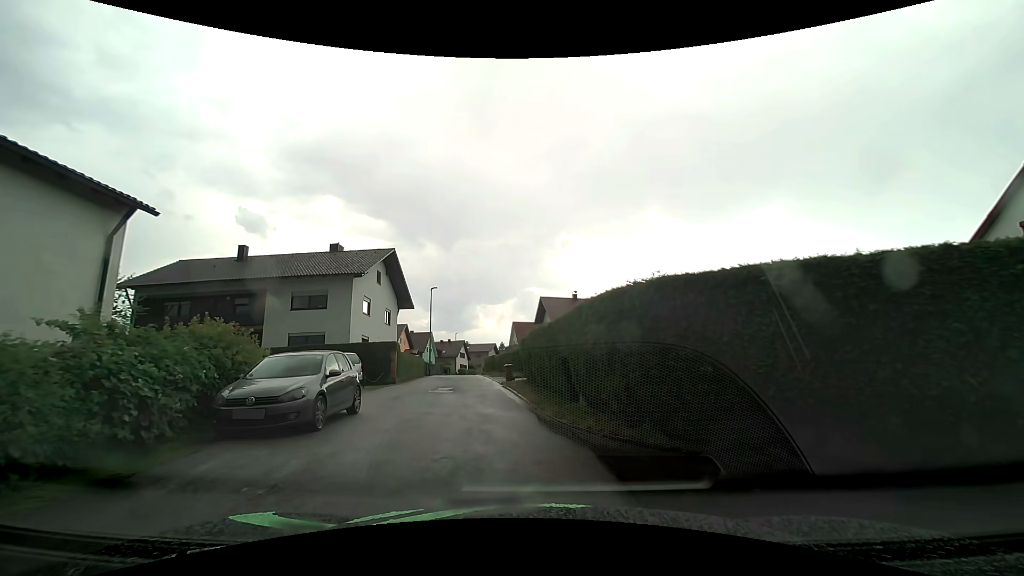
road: residential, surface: asphalt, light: Day
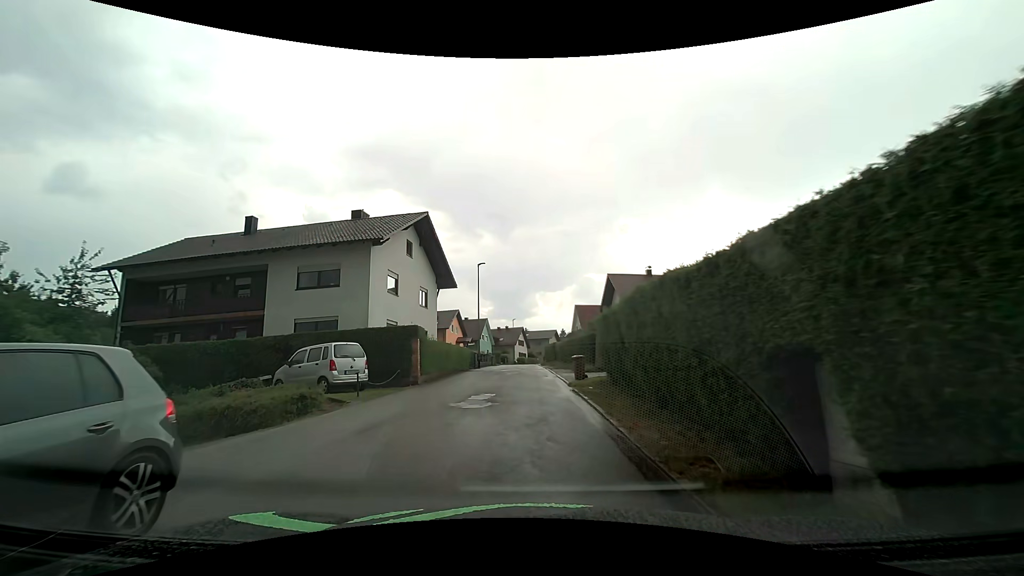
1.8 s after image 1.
(-0.6, +8.4) m; -7°
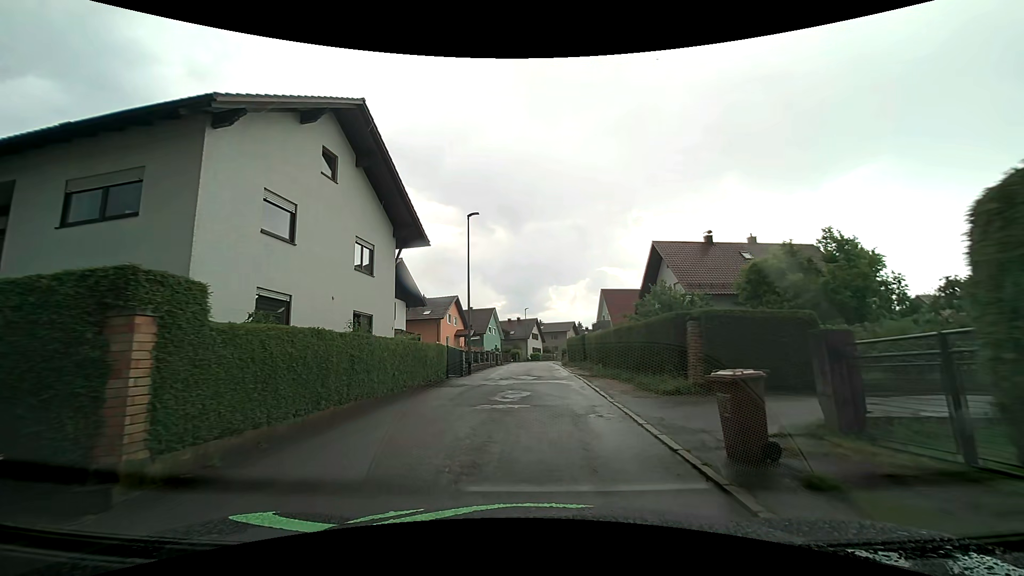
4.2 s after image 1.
(-0.3, +14.2) m; -2°
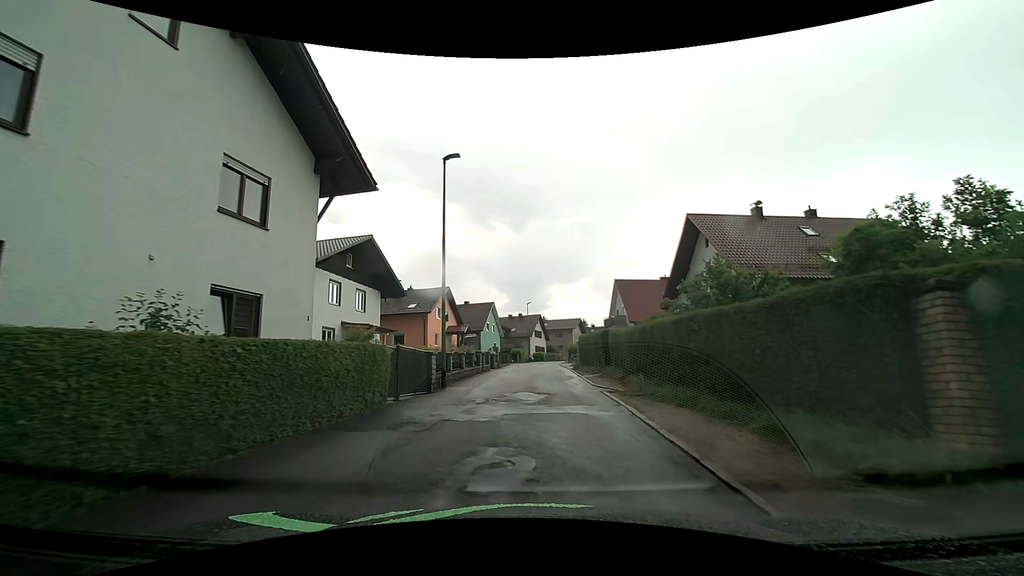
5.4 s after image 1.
(0.0, +8.1) m; -1°
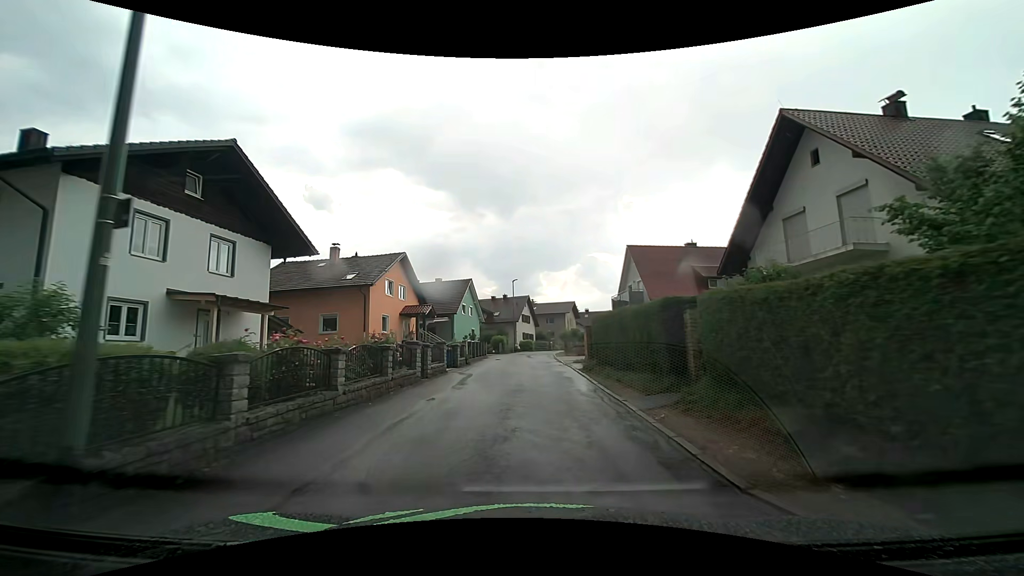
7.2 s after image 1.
(+0.3, +13.3) m; +2°
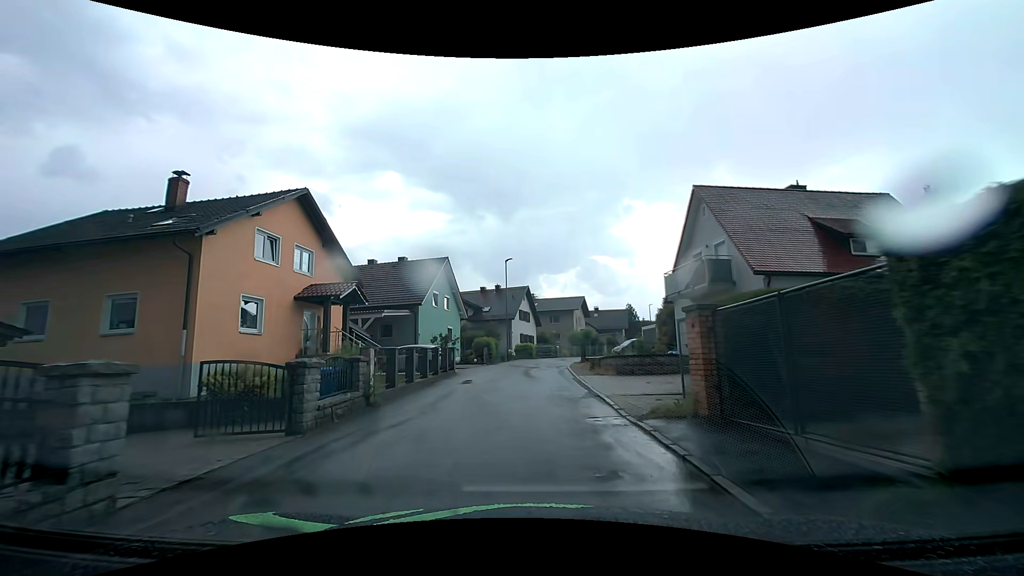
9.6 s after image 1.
(0.0, +16.6) m; -1°
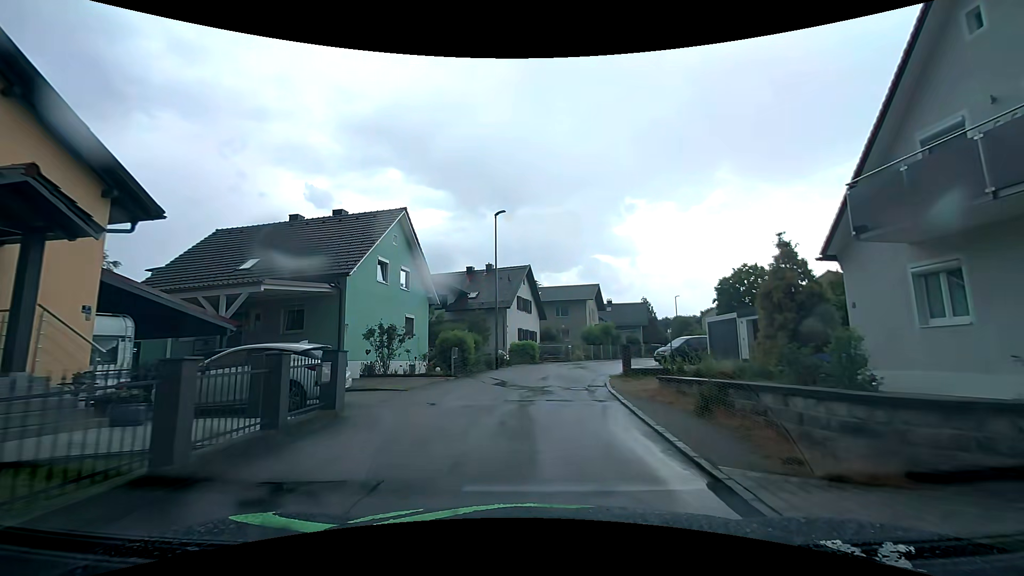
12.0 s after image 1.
(0.0, +14.4) m; -1°
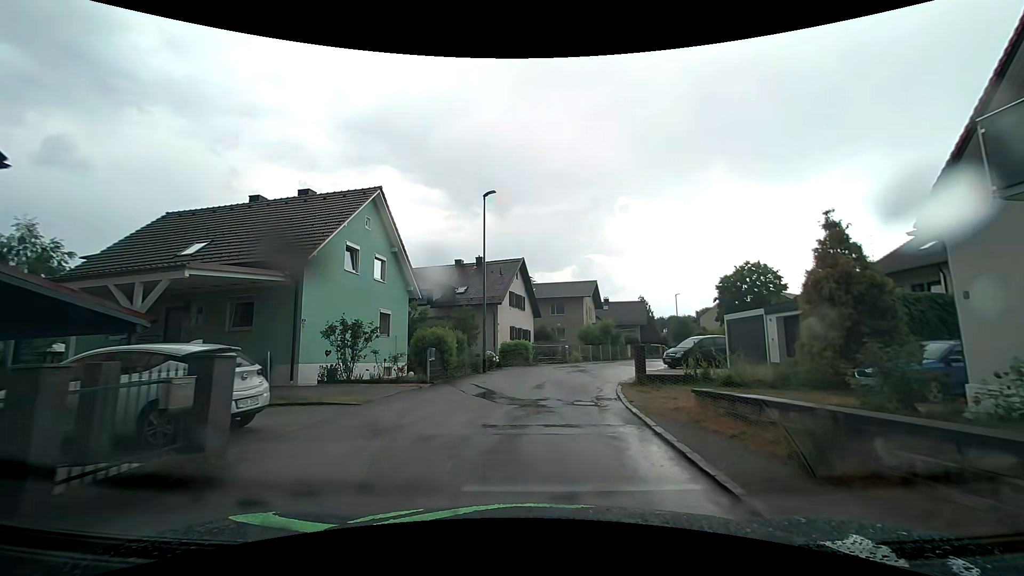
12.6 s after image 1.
(+0.1, +3.4) m; +2°
(0, +10) (+1, +20) (+4, +29) (+8, +39) (+12, +48) (+16, +57) (+22, +65) (+25, +75) (+27, +85) (+28, +94) m
